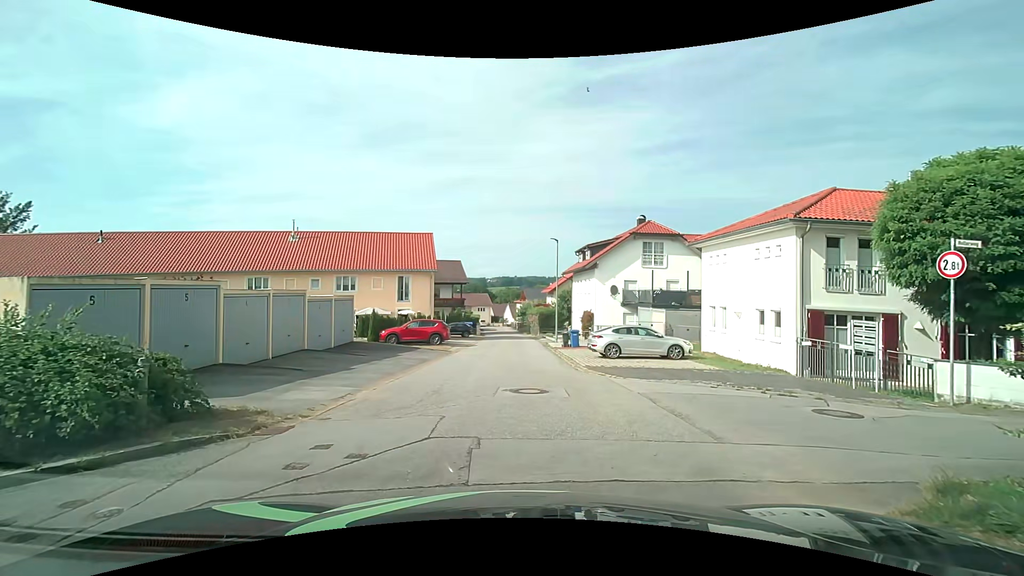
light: Day
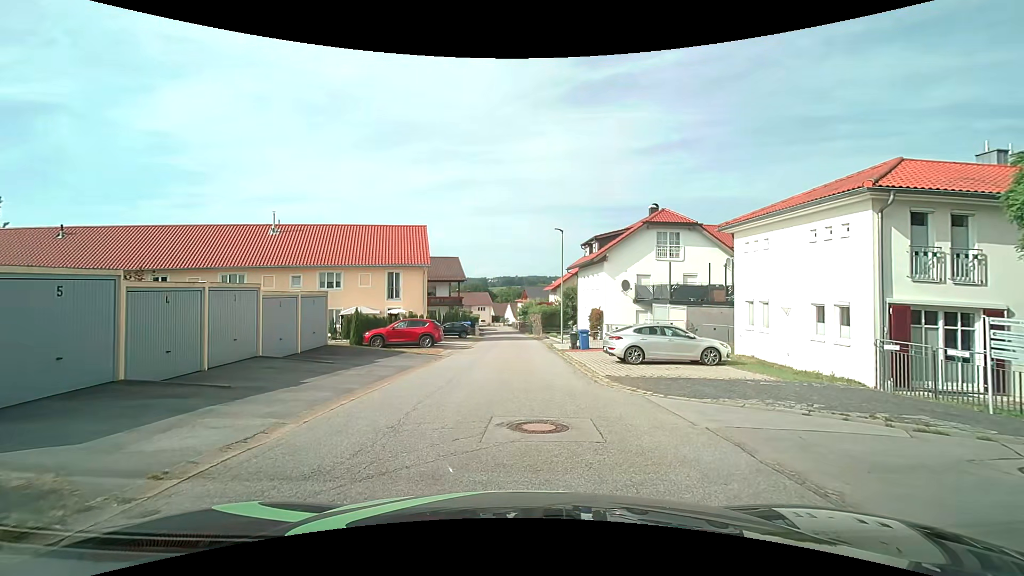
(0.0, +3.7) m; 0°
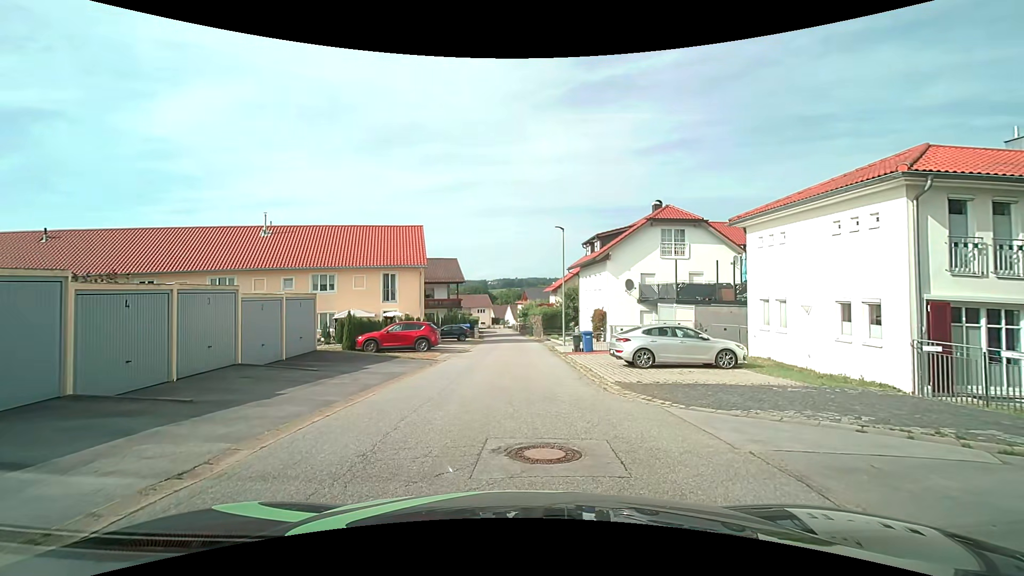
(0.0, +1.2) m; 0°
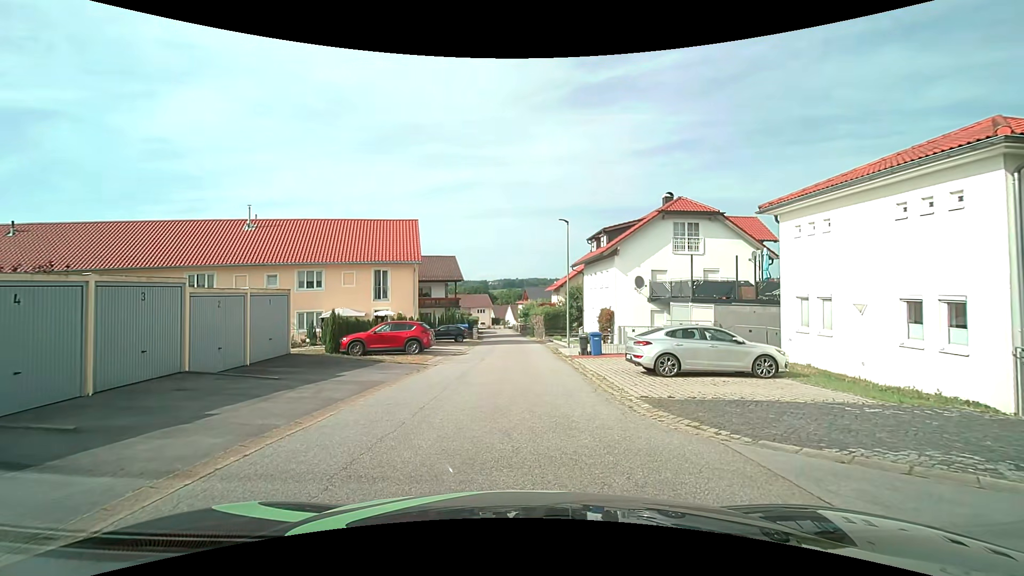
(-0.1, +2.5) m; -2°
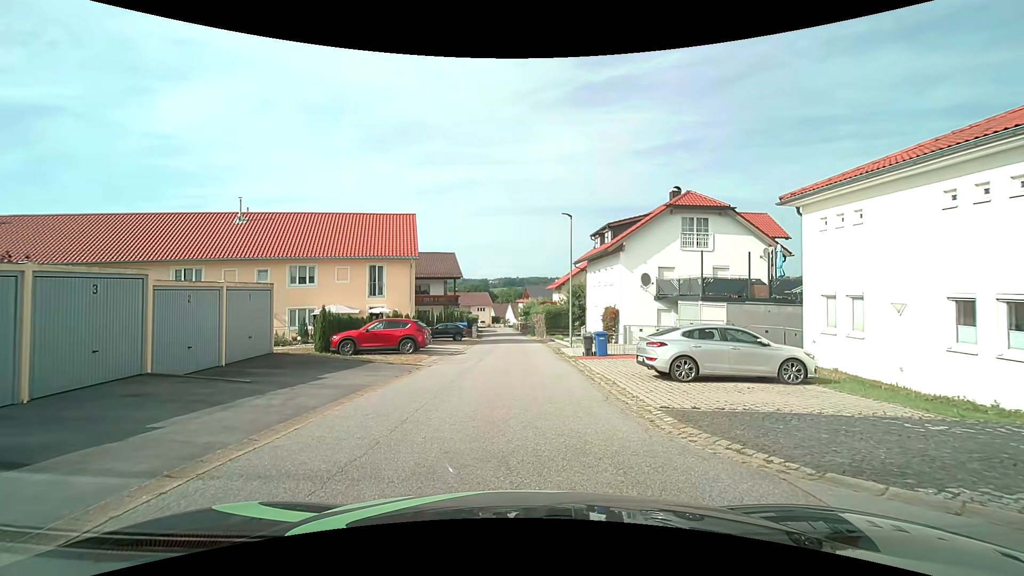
(0.0, +1.4) m; 0°
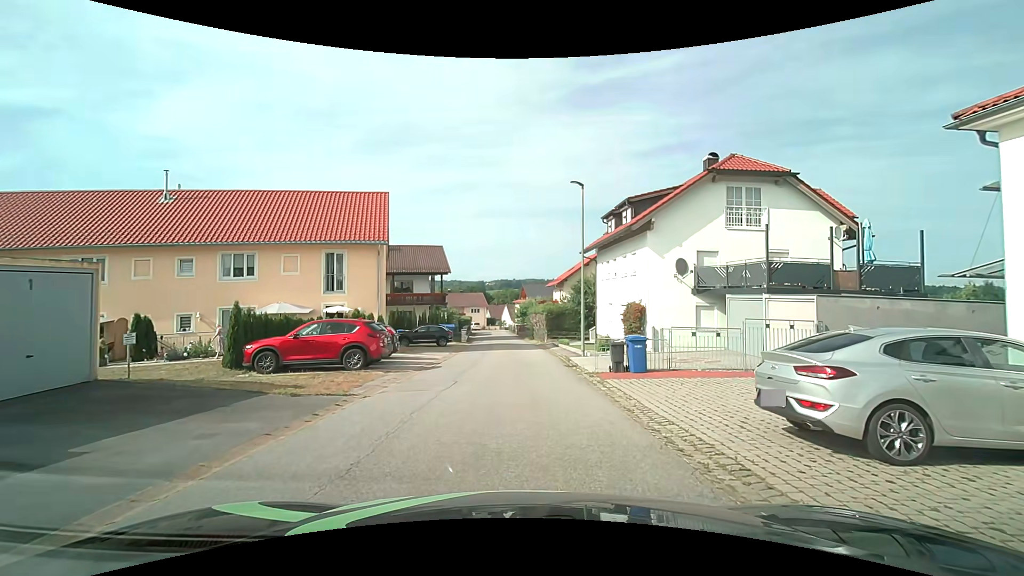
(+0.1, +7.2) m; +1°
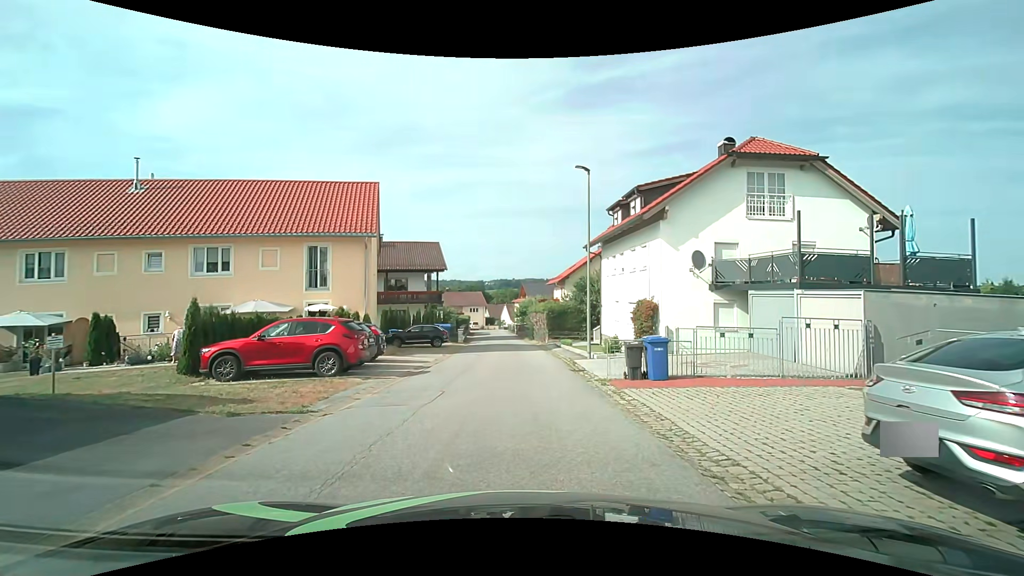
(0.0, +2.2) m; +1°
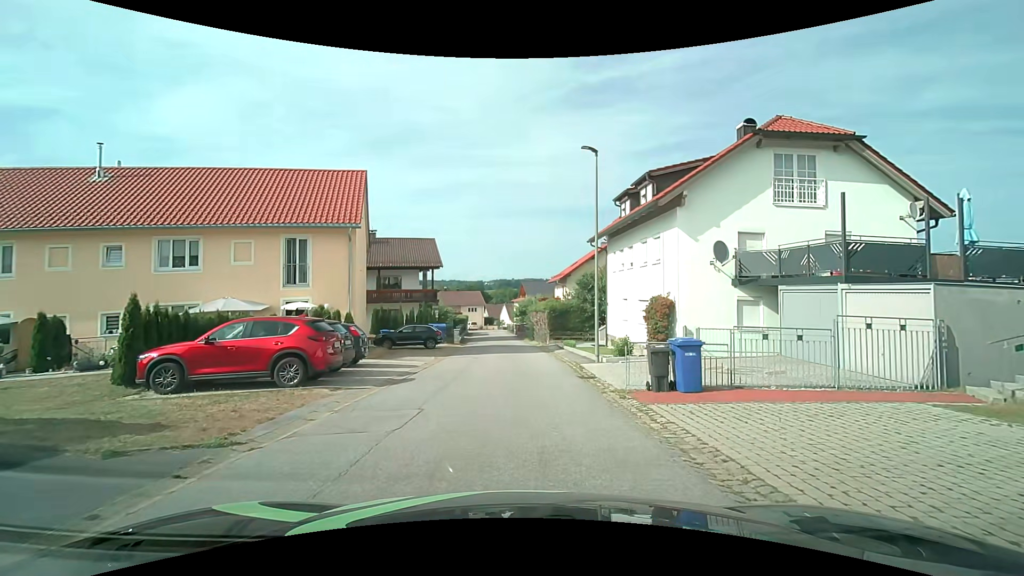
(0.0, +2.3) m; 0°
(0, +10) (0, +20) (0, +30) (-1, +40) (-1, +50) (-2, +60) (-3, +70) (-4, +80) (-6, +89) (-16, +89) m
